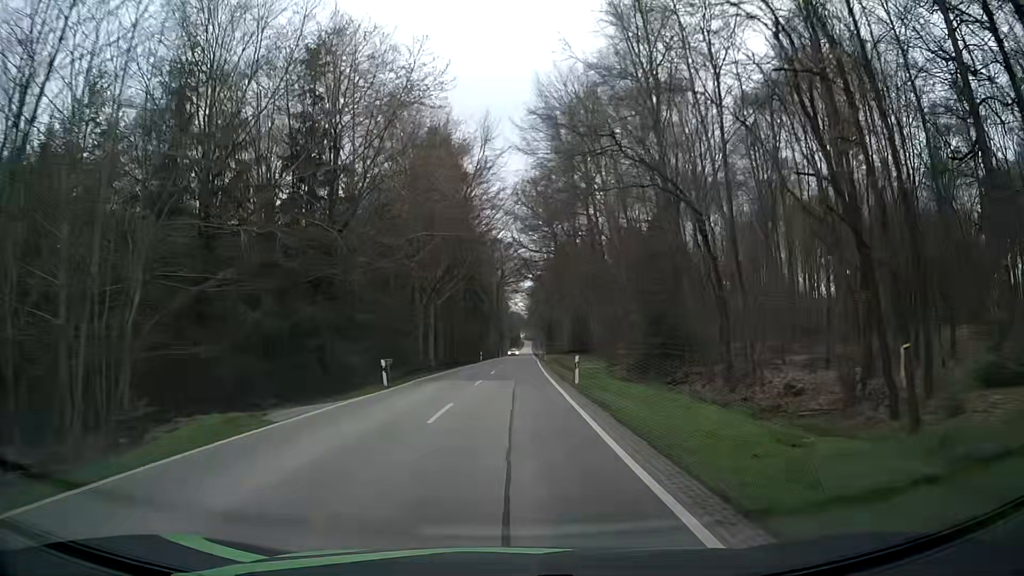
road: secondary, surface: asphalt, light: Day
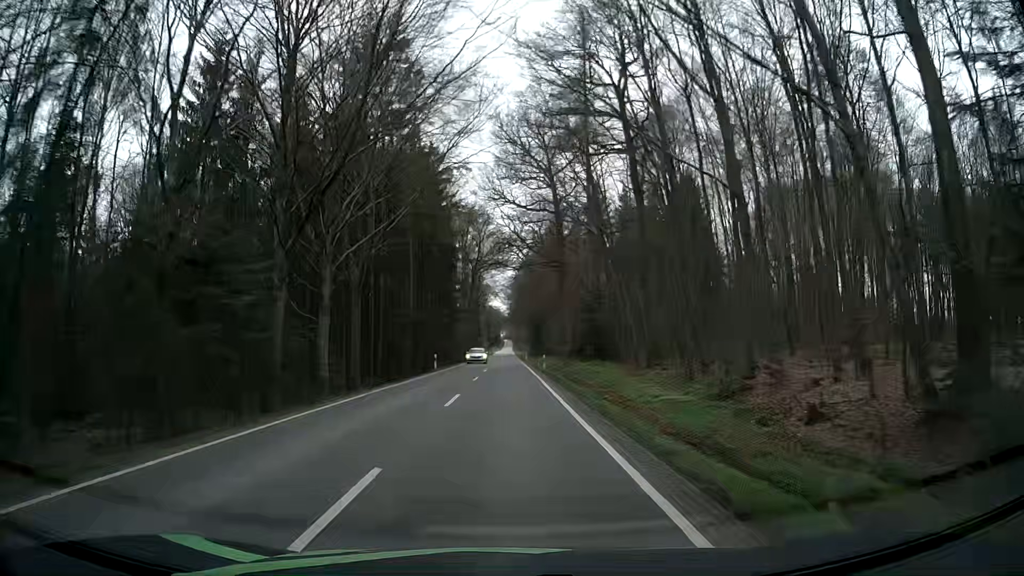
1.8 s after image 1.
(+0.4, +31.1) m; +2°
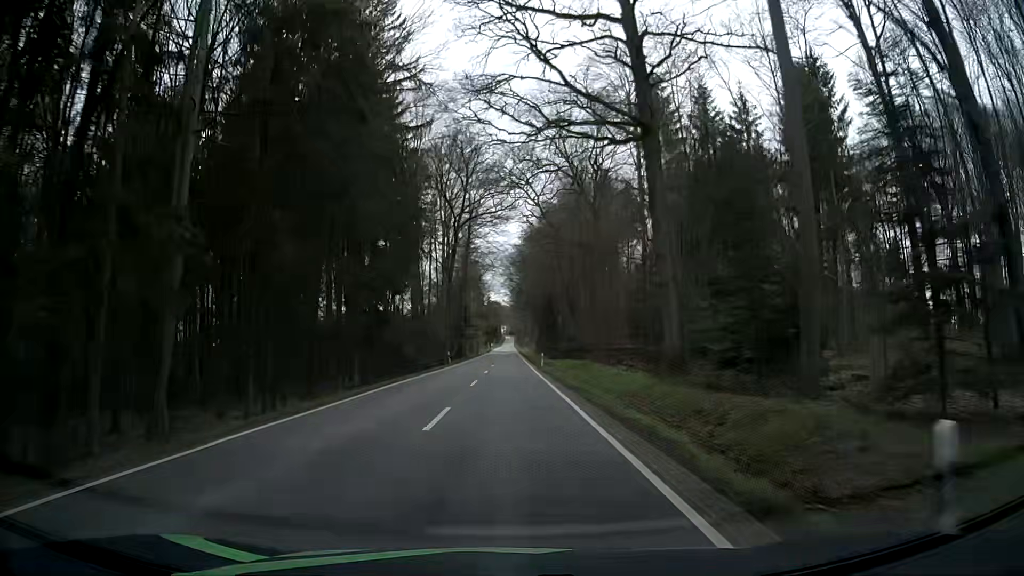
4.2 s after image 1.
(-0.1, +41.2) m; -1°
(0, +10) (0, +20) (0, +30) (0, +40) (0, +50) (+1, +60) (+1, +70) (+1, +80) (+1, +90) (+1, +100) m
